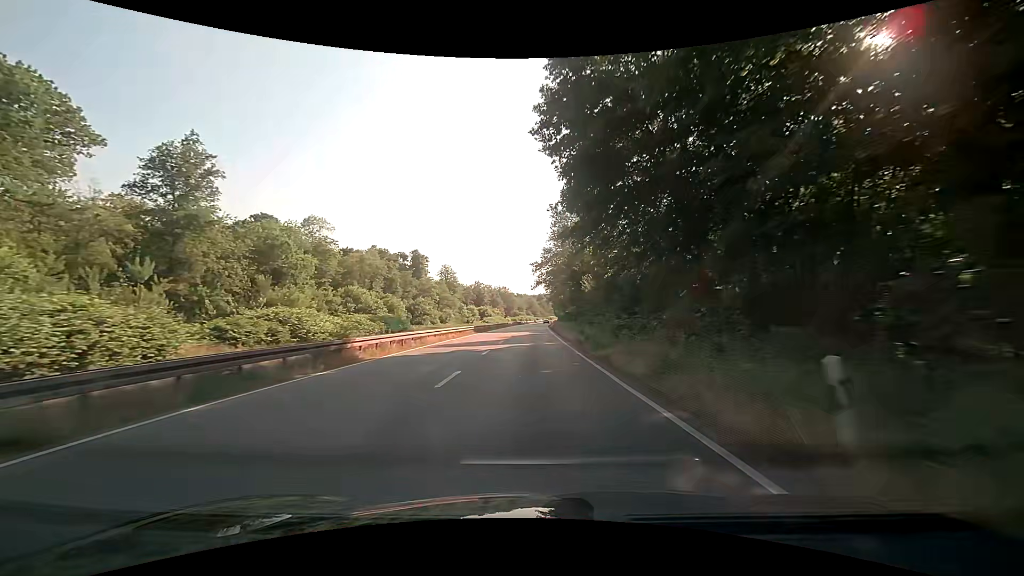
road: trunk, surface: asphalt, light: Day
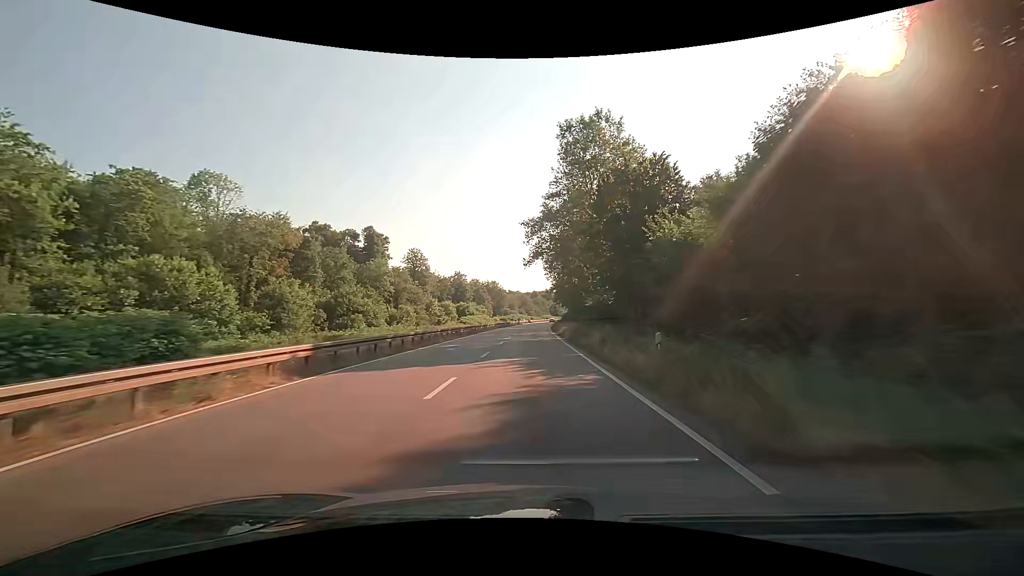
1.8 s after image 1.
(+0.3, +37.8) m; +1°
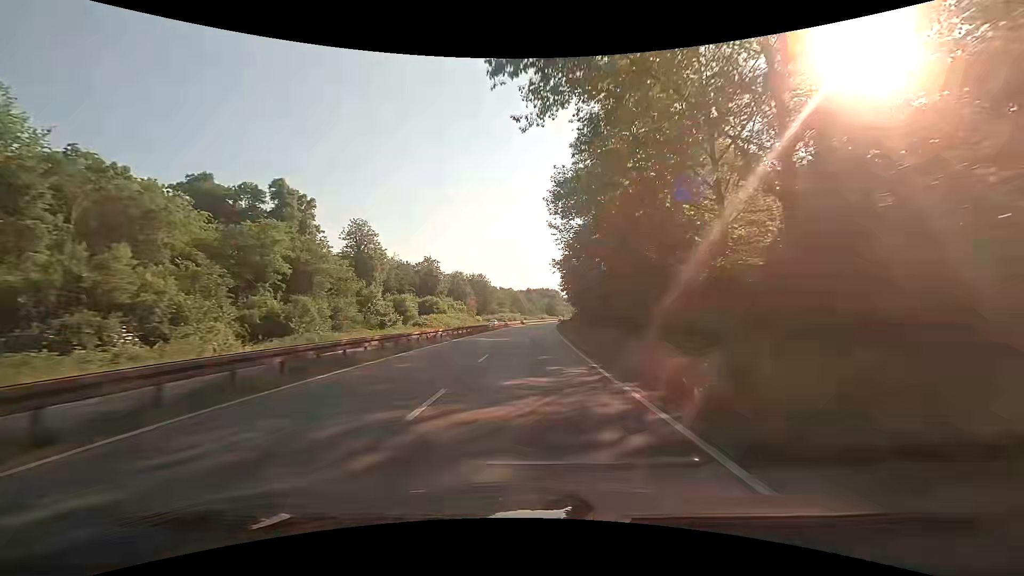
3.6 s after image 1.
(+0.4, +38.0) m; +1°
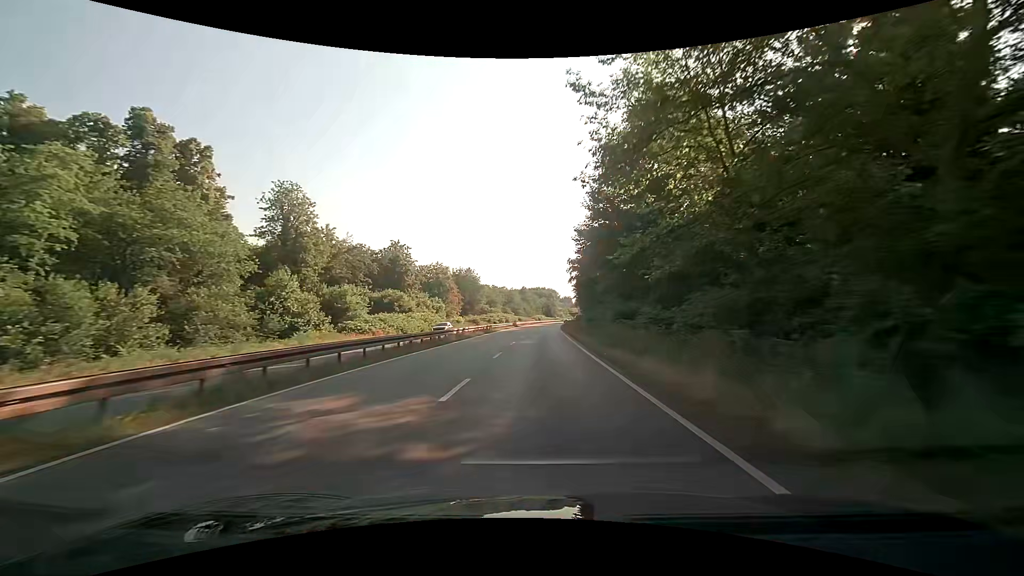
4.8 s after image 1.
(+0.1, +25.5) m; +1°
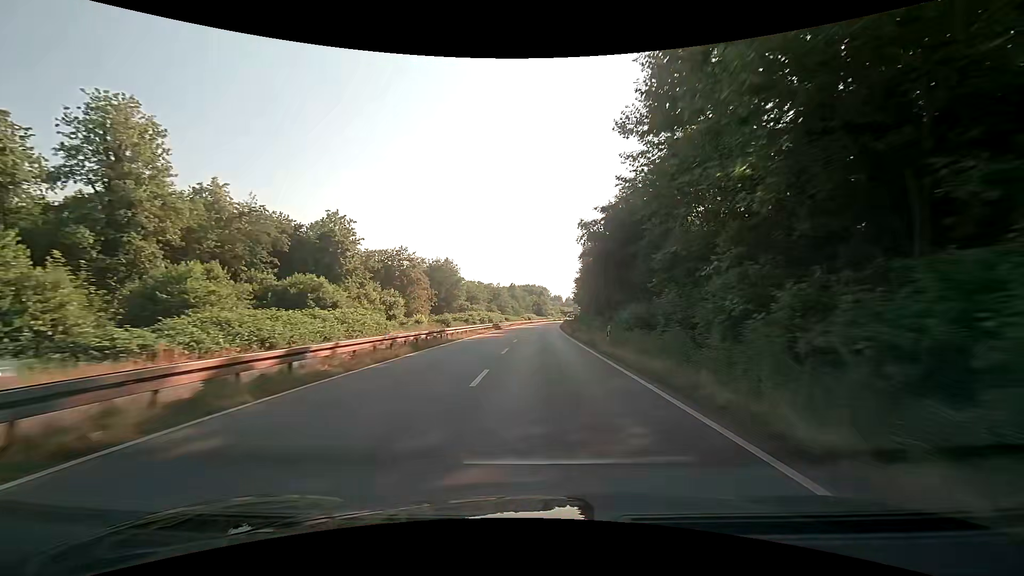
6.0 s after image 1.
(+0.2, +25.5) m; +1°
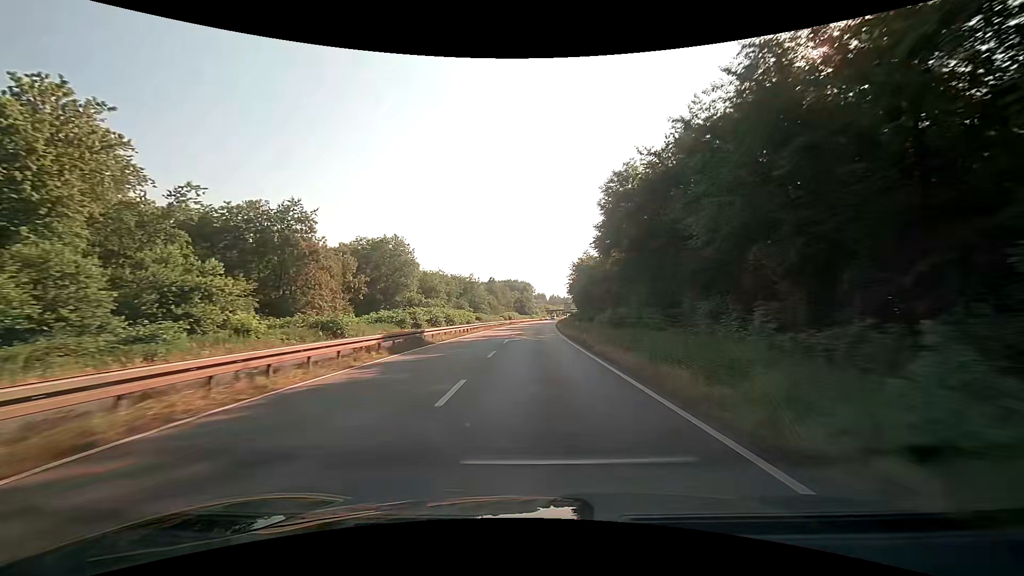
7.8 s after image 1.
(+0.8, +38.3) m; +2°
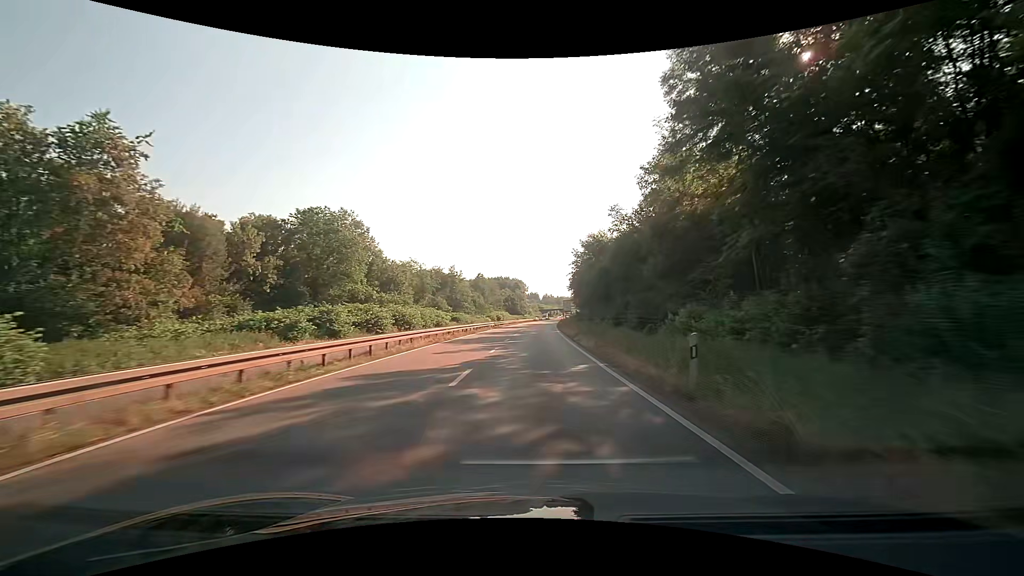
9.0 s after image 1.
(+0.2, +24.8) m; +1°
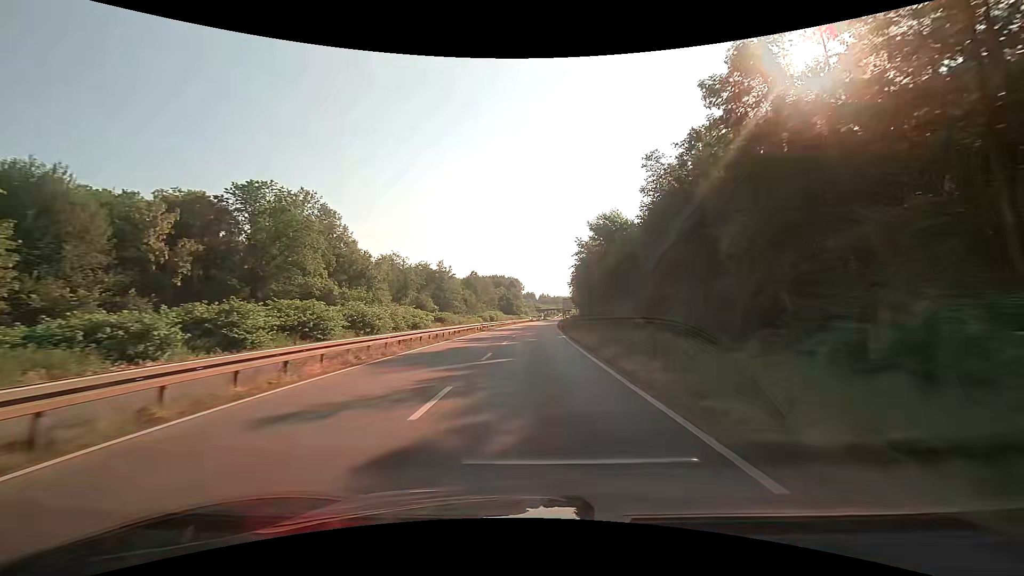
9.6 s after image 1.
(0.0, +12.1) m; 0°
(0, +10) (0, +20) (+1, +30) (+1, +40) (+1, +50) (+2, +60) (+2, +70) (+3, +80) (+4, +90) (+4, +100) m
